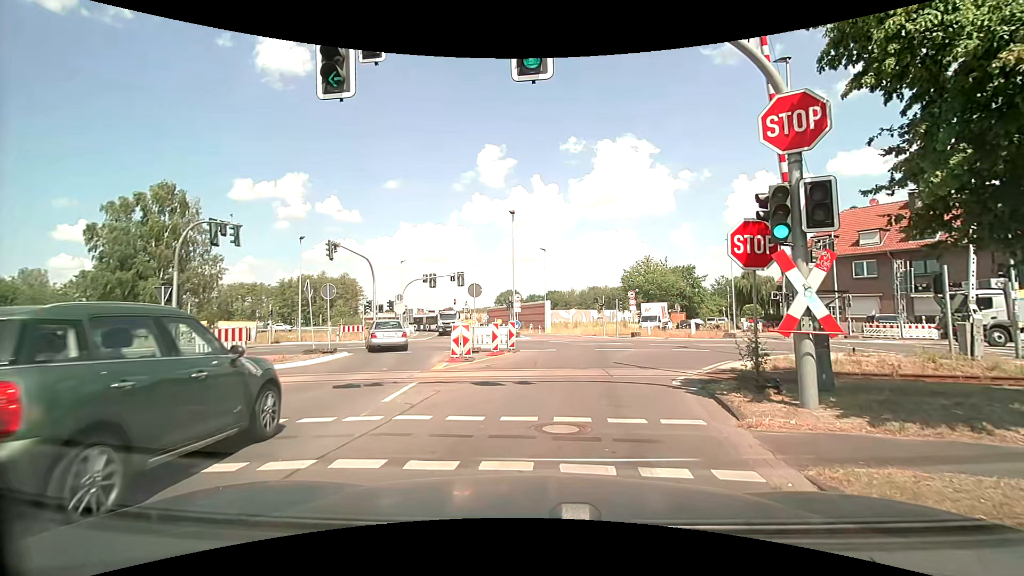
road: tertiary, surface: asphalt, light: Day
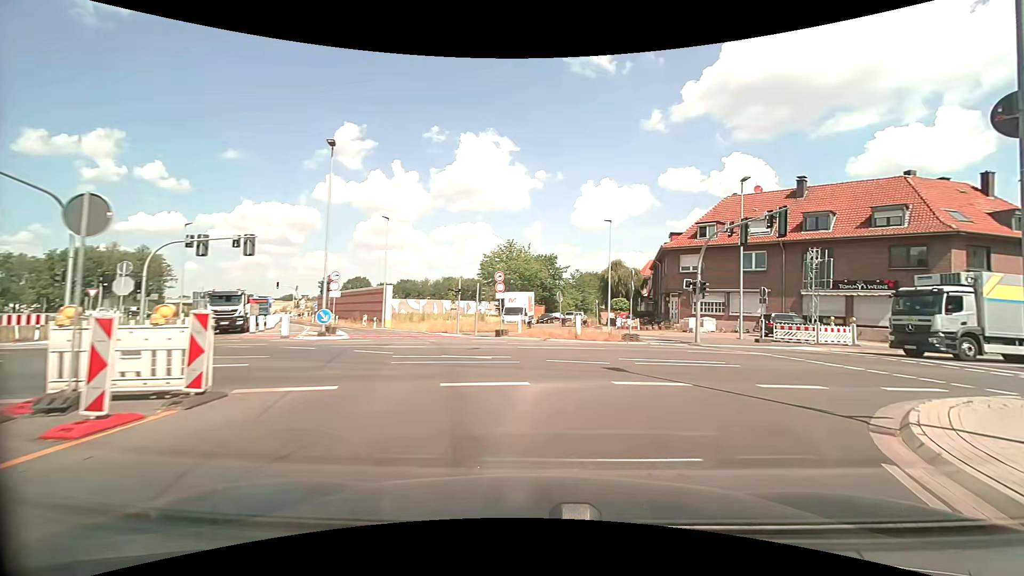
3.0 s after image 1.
(+1.1, +13.1) m; +16°
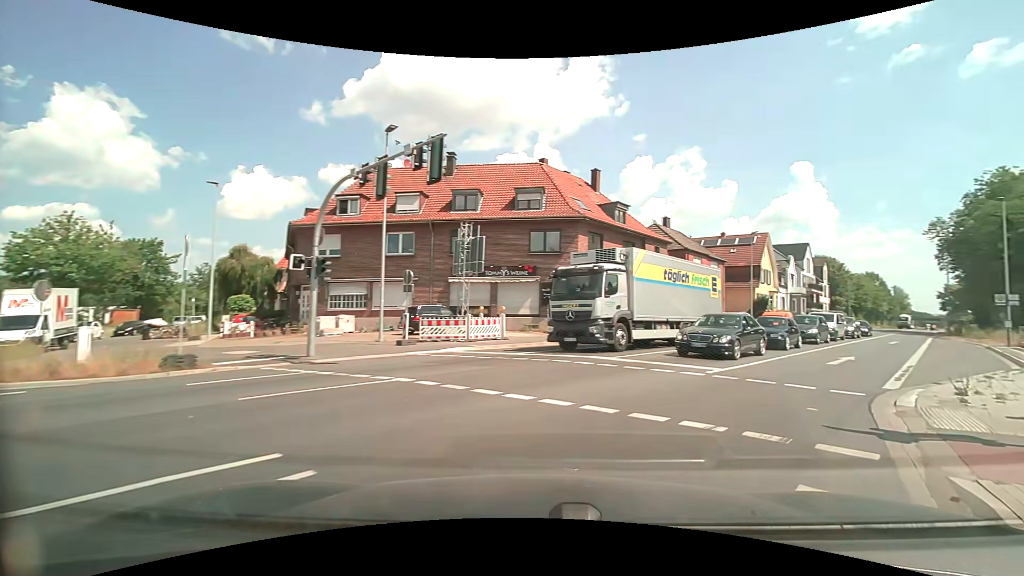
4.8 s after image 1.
(+3.4, +9.9) m; +38°
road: secondary
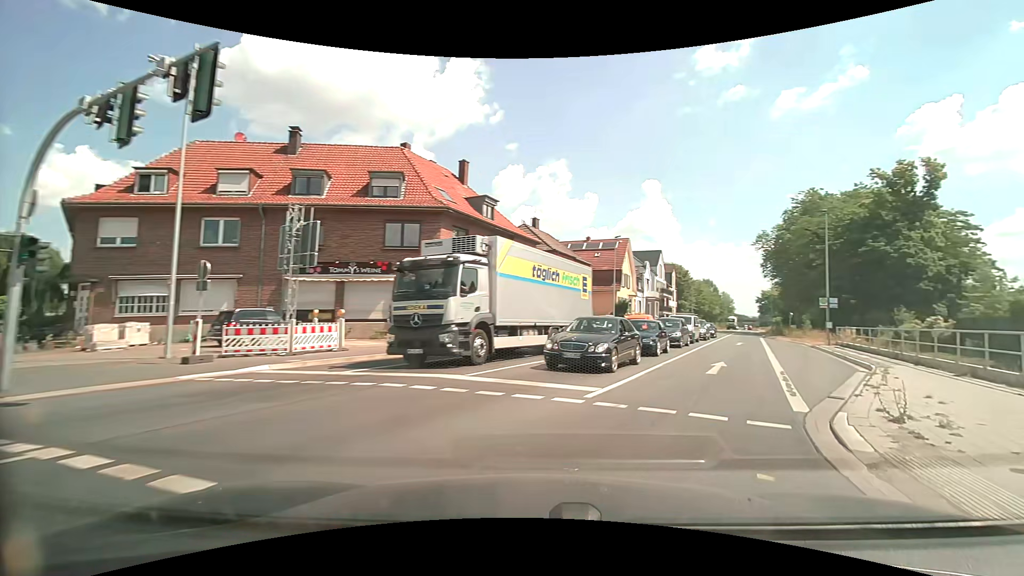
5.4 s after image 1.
(+0.5, +3.9) m; +13°
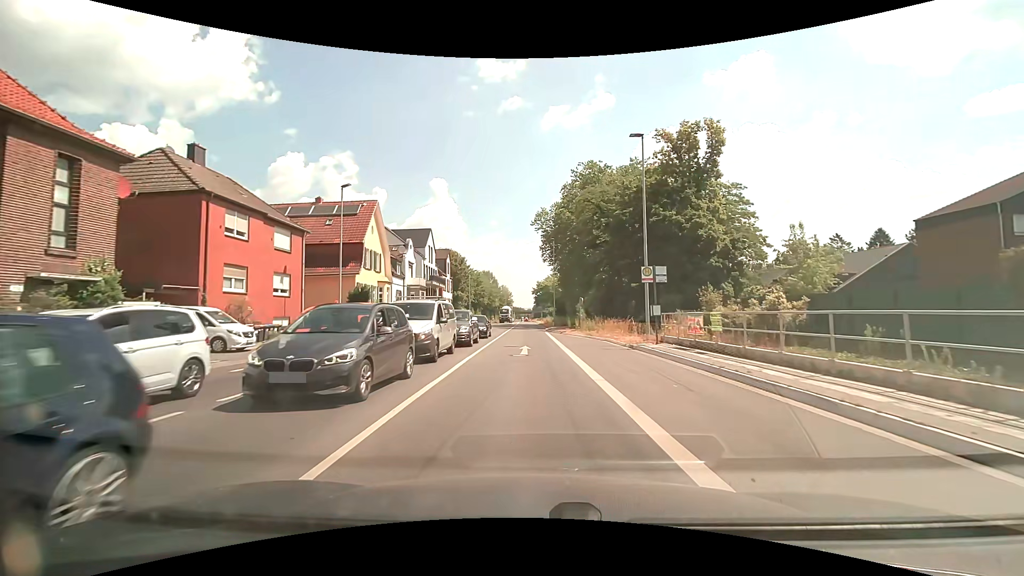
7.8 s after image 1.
(+7.0, +18.7) m; +26°
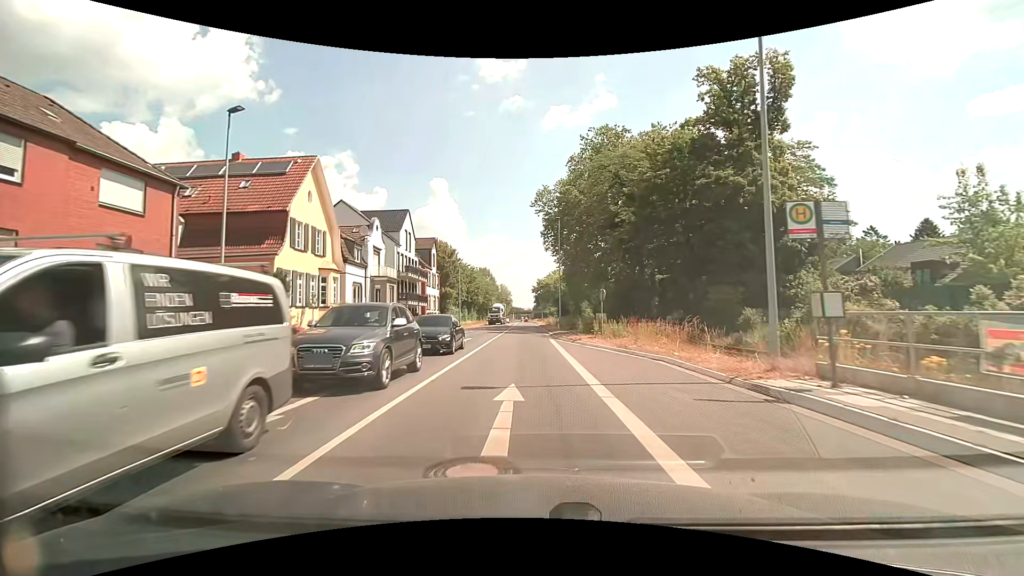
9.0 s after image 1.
(0.0, +12.8) m; 0°
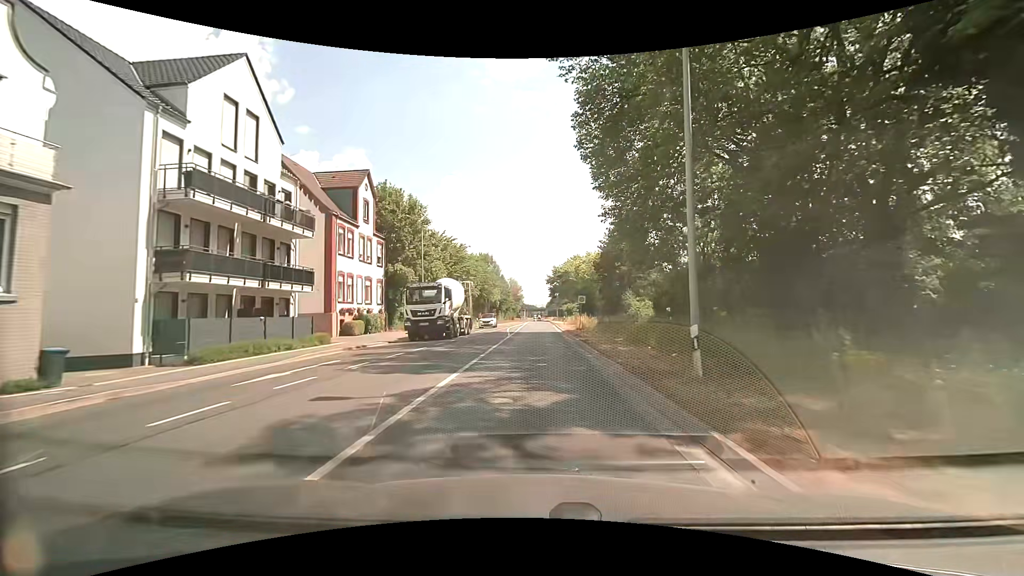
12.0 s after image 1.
(-0.4, +35.3) m; -2°
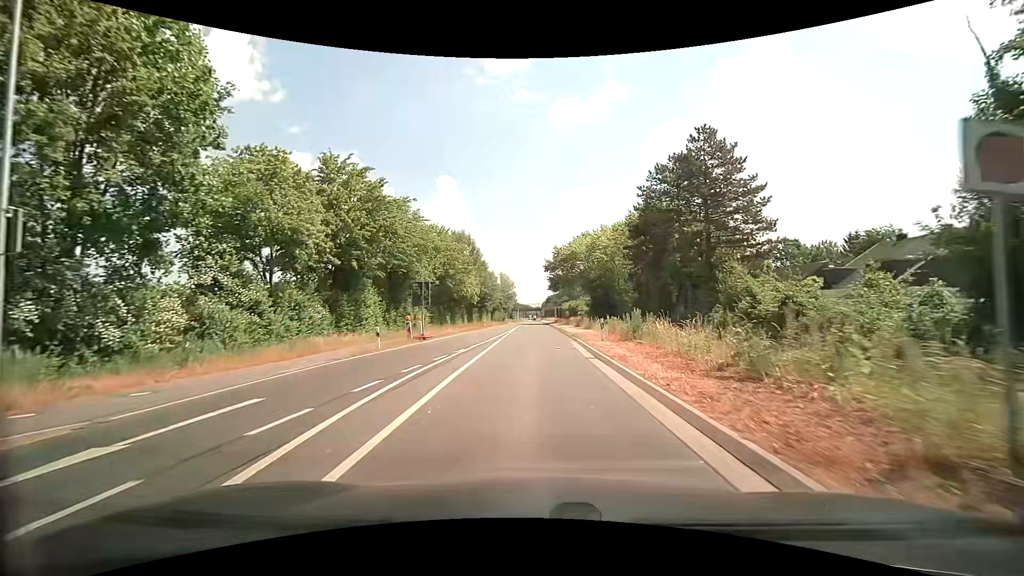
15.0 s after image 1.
(+0.4, +37.1) m; +1°
(0, +10) (0, +20) (0, +30) (0, +40) (0, +50) (0, +60) (0, +70) (0, +80) (0, +90) (0, +100) m
